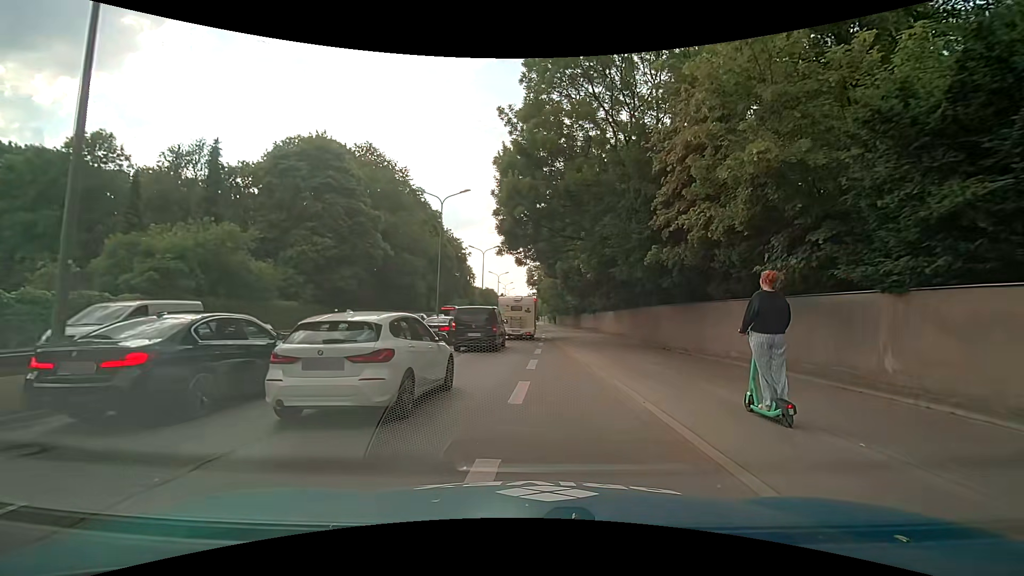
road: trunk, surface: asphalt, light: Day
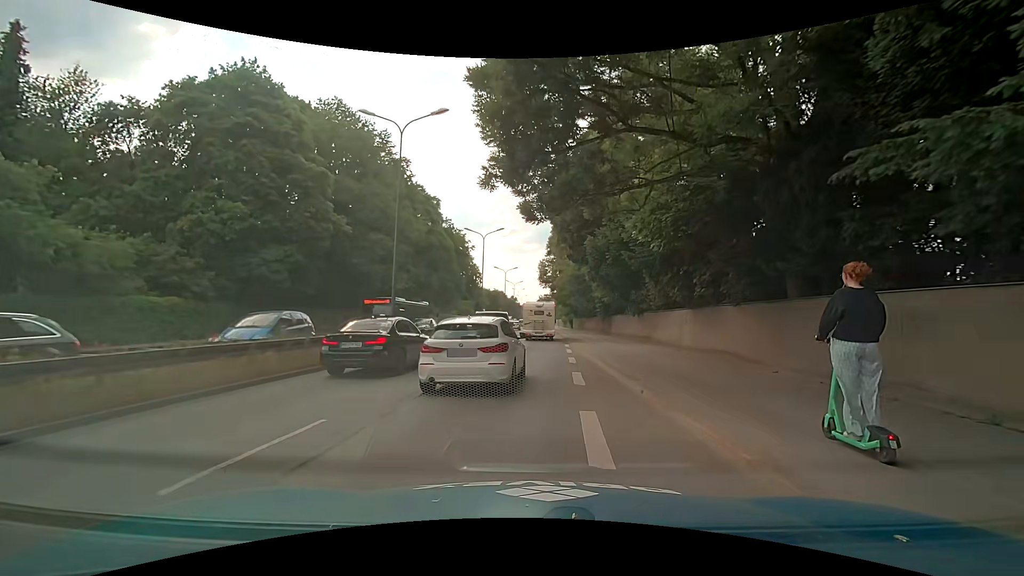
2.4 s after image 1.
(-0.1, +15.0) m; -2°
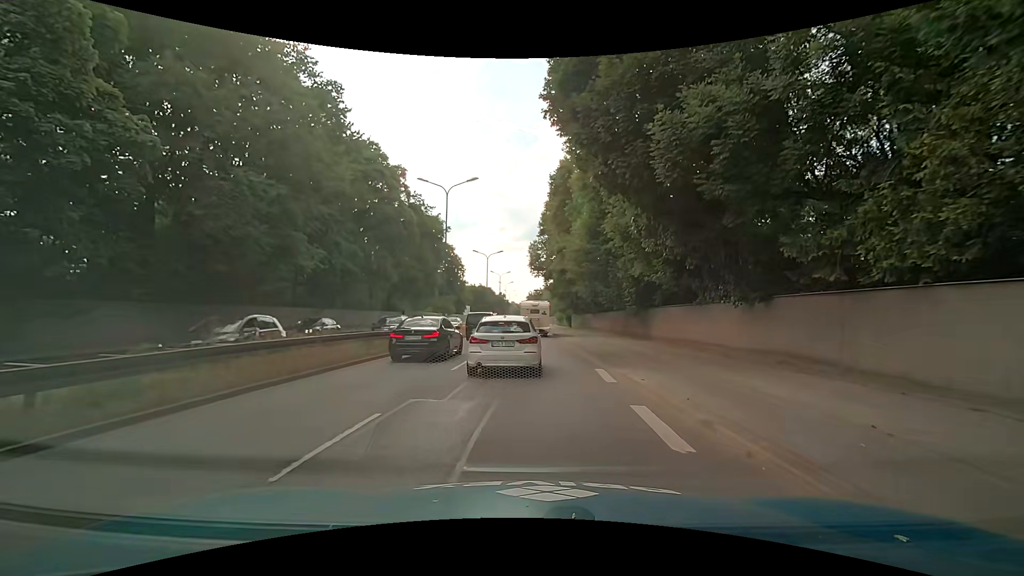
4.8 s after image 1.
(+0.4, +17.8) m; +2°
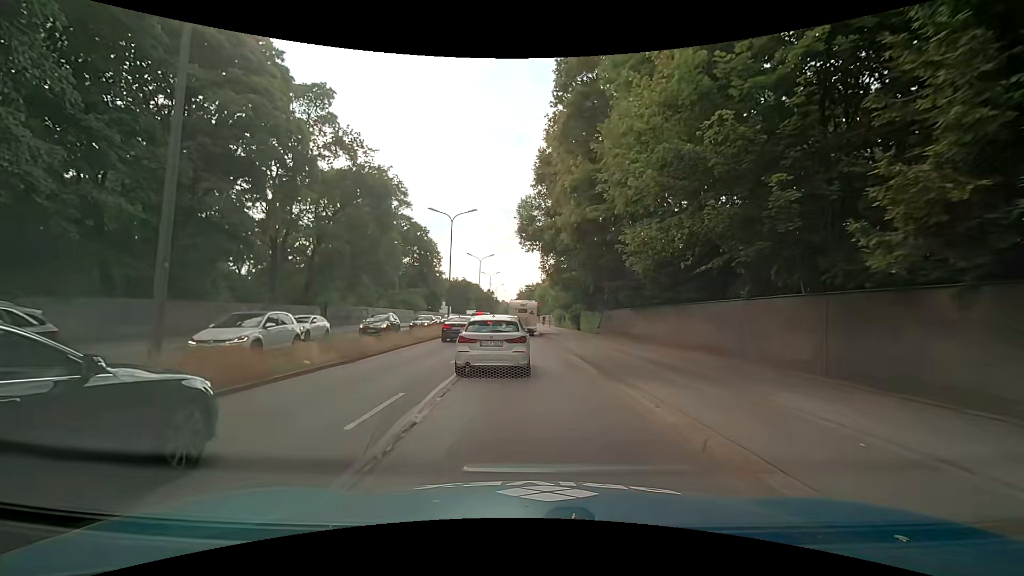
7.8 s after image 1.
(+0.6, +25.2) m; +2°
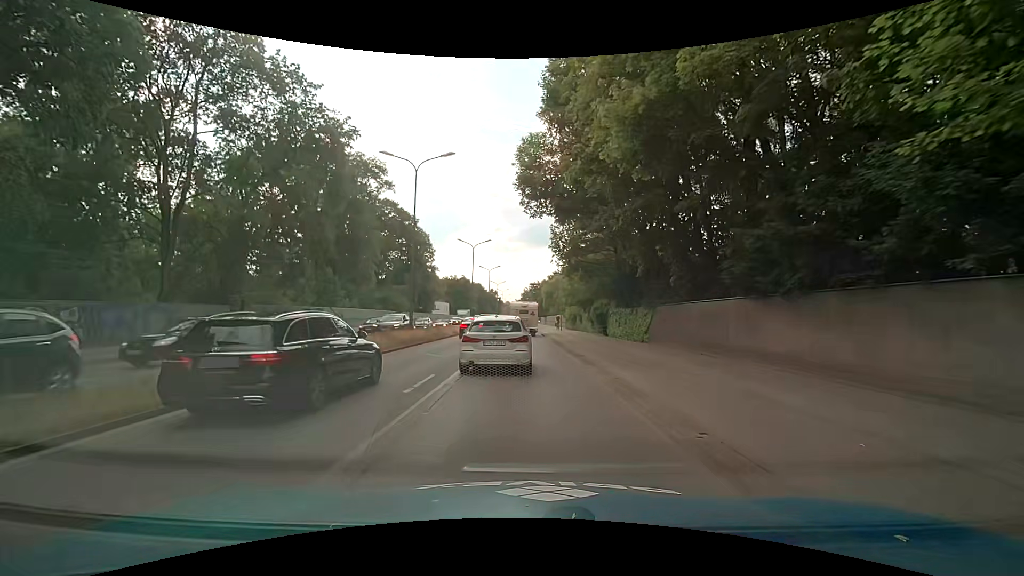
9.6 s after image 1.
(-0.2, +15.0) m; -1°
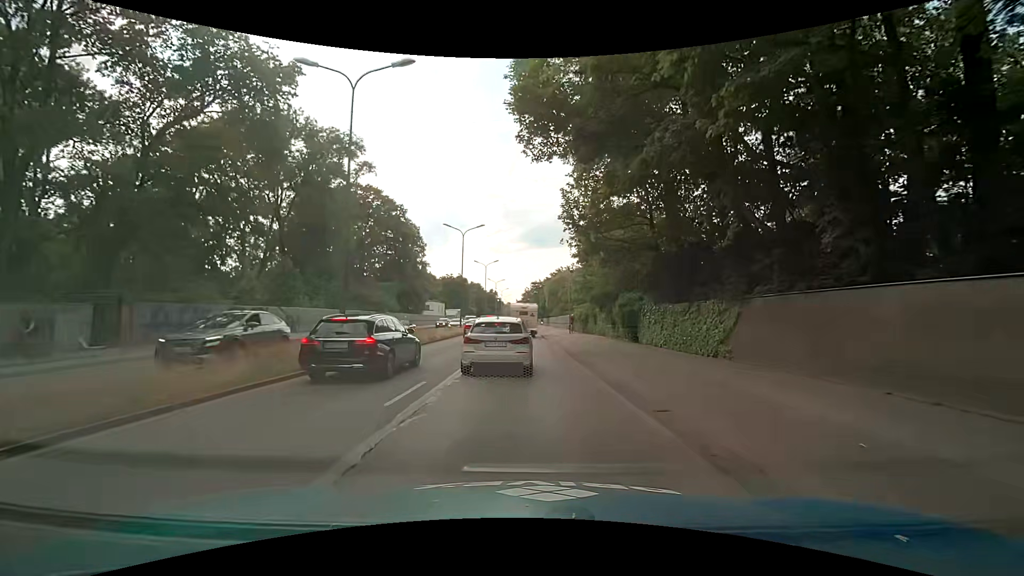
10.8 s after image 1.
(-0.1, +10.2) m; 0°
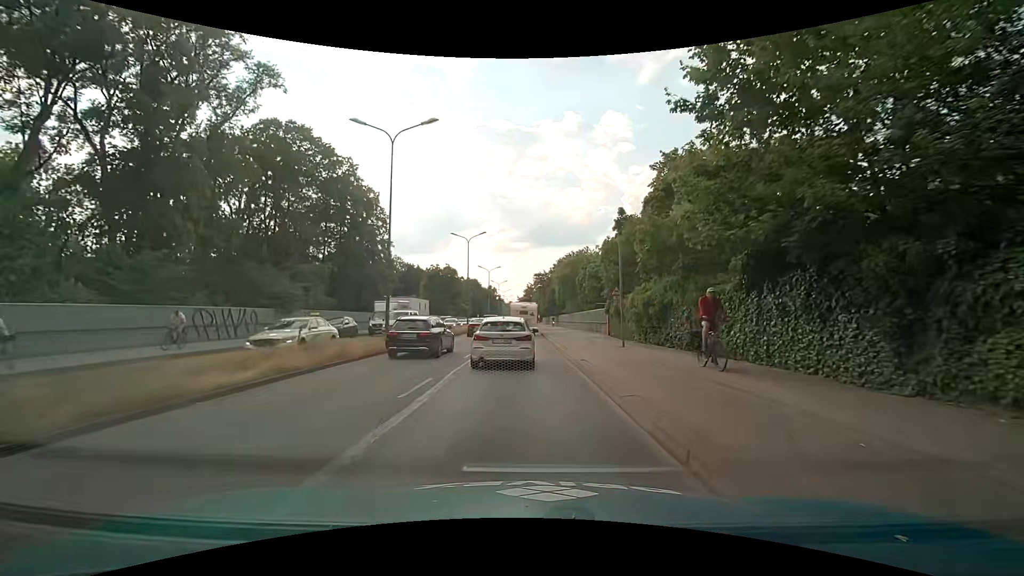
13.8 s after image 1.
(-0.1, +26.2) m; 0°
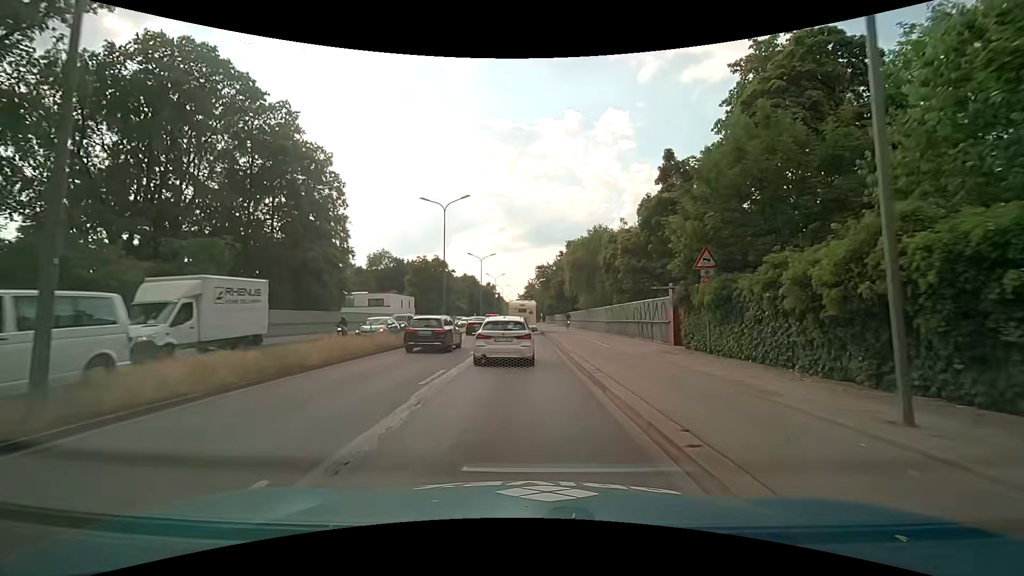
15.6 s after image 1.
(-0.1, +16.4) m; 0°
(0, +10) (0, +20) (0, +30) (0, +40) (0, +50) (-1, +60) (-1, +70) (-1, +80) (-1, +90) (-1, +100) m
